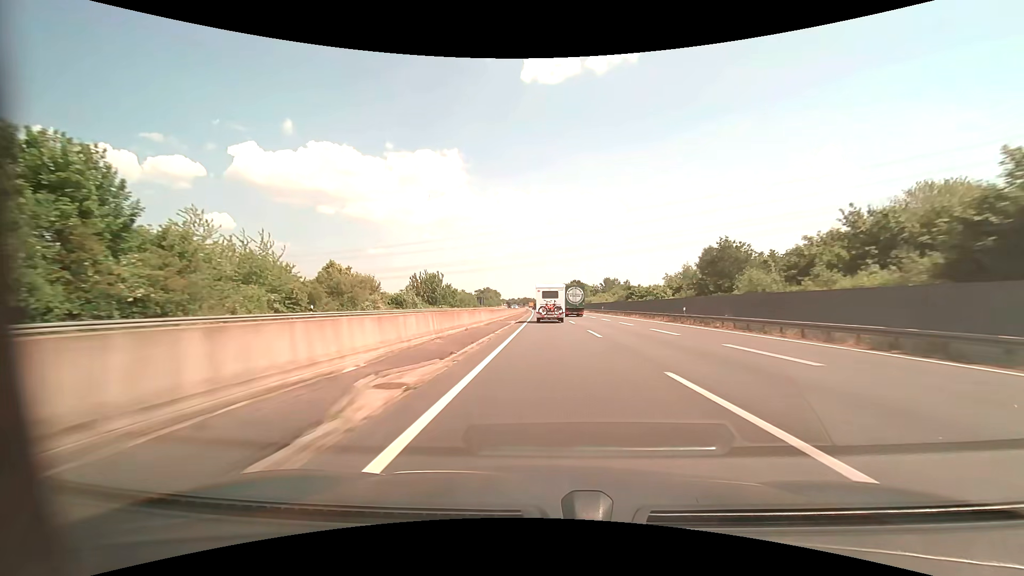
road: motorway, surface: asphalt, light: Day
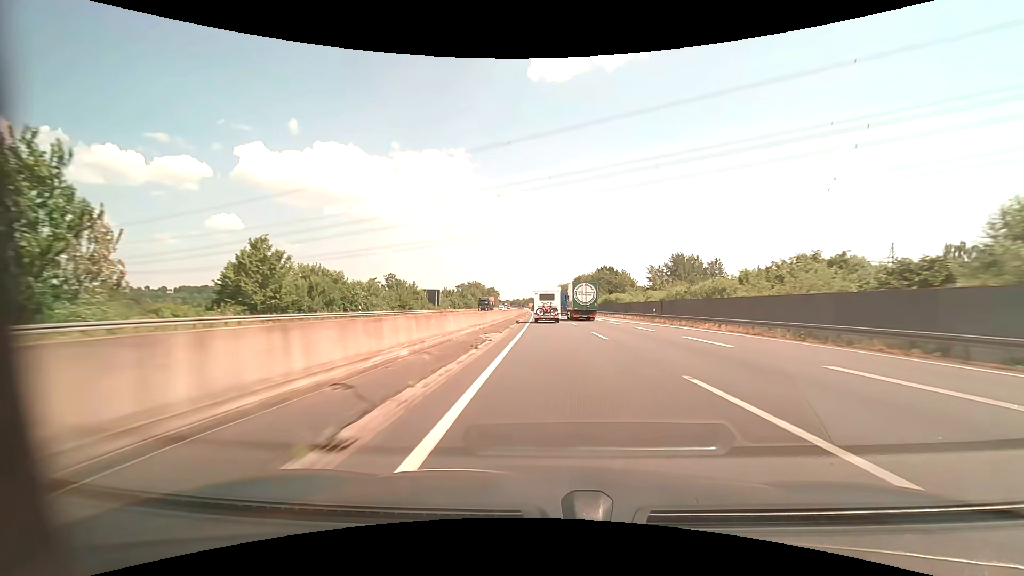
(-0.9, +90.6) m; -1°
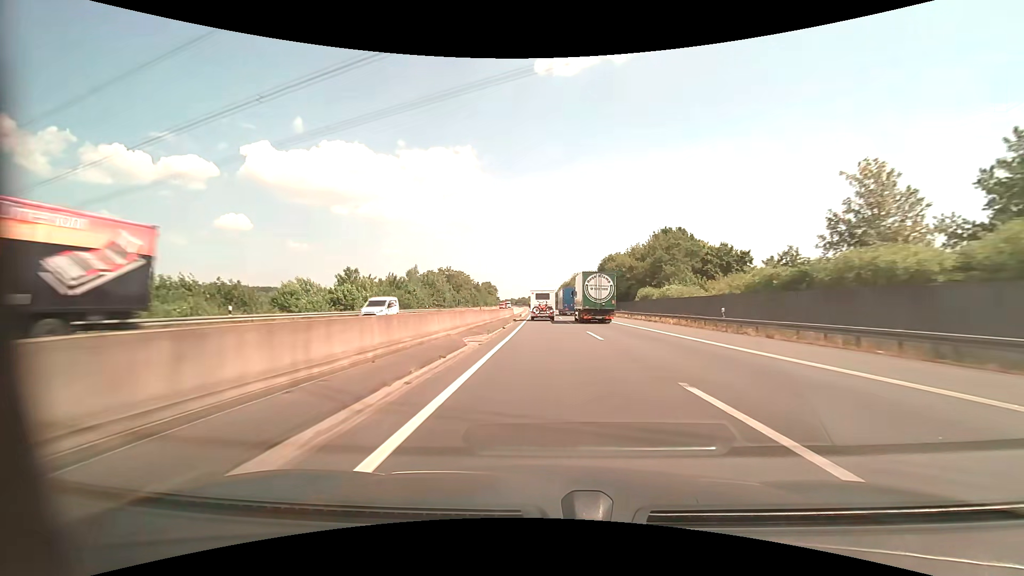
(-0.2, +73.2) m; -1°
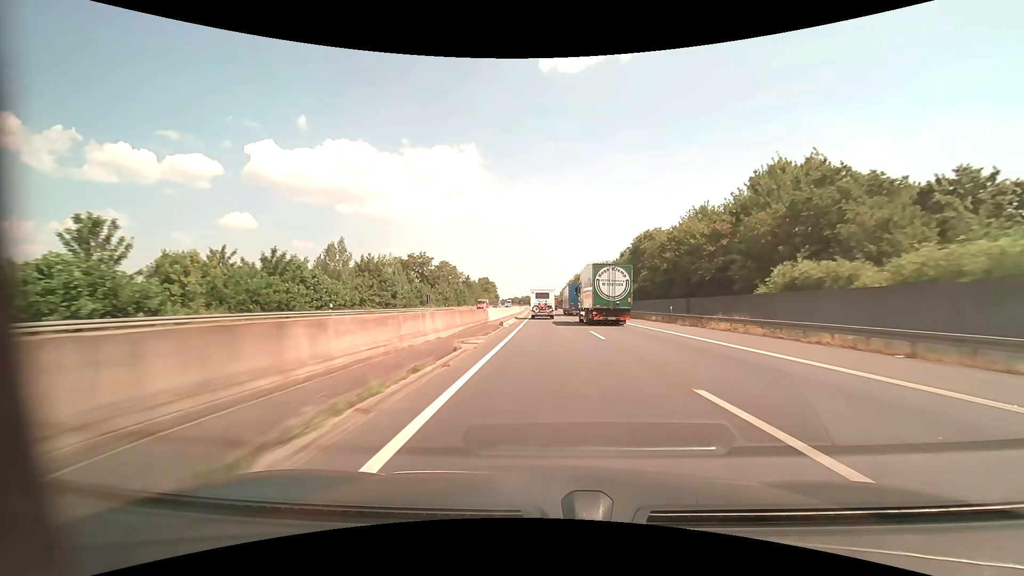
(-0.3, +36.7) m; -1°
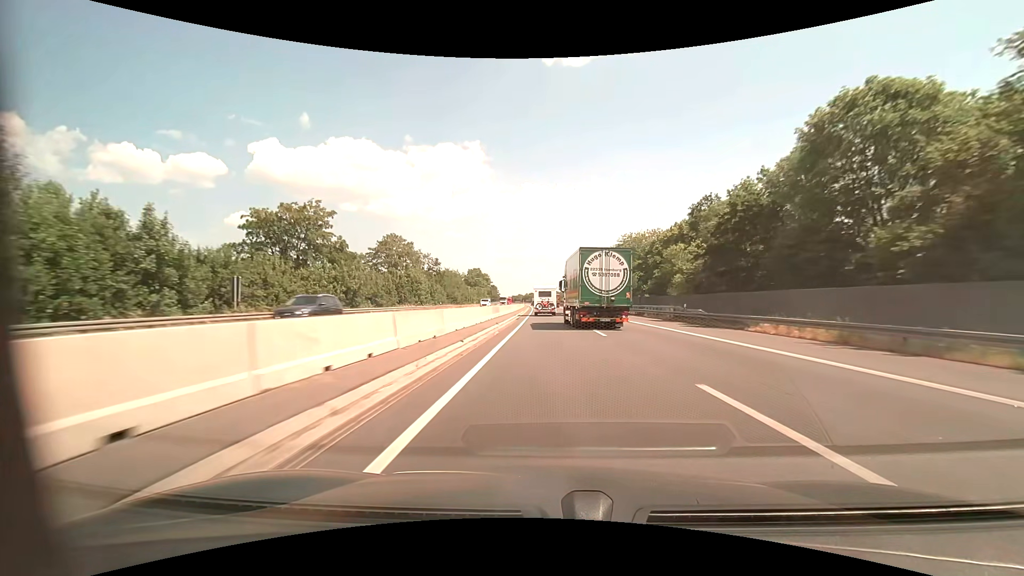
(-0.1, +53.6) m; 0°
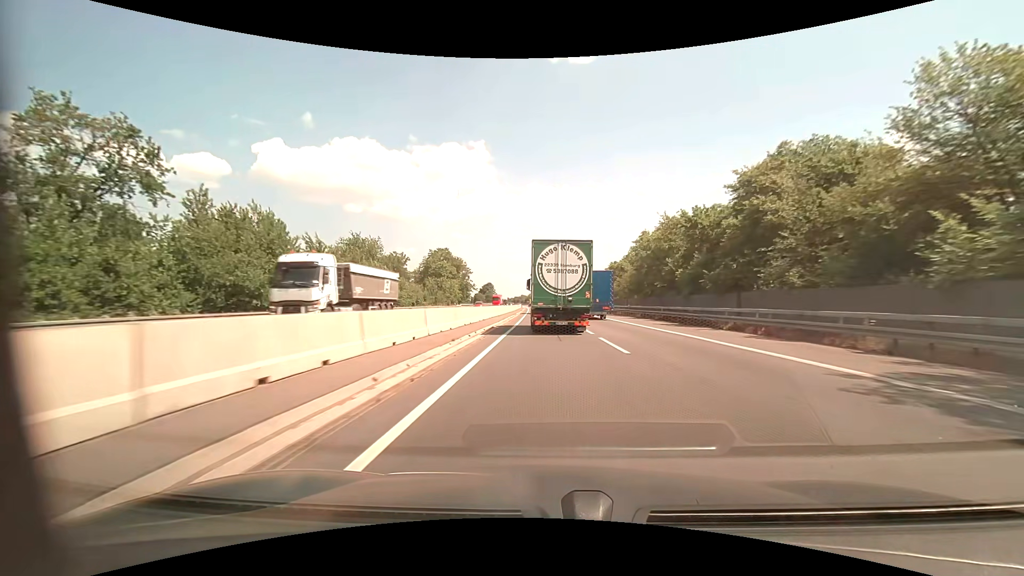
(-0.6, +79.6) m; -1°
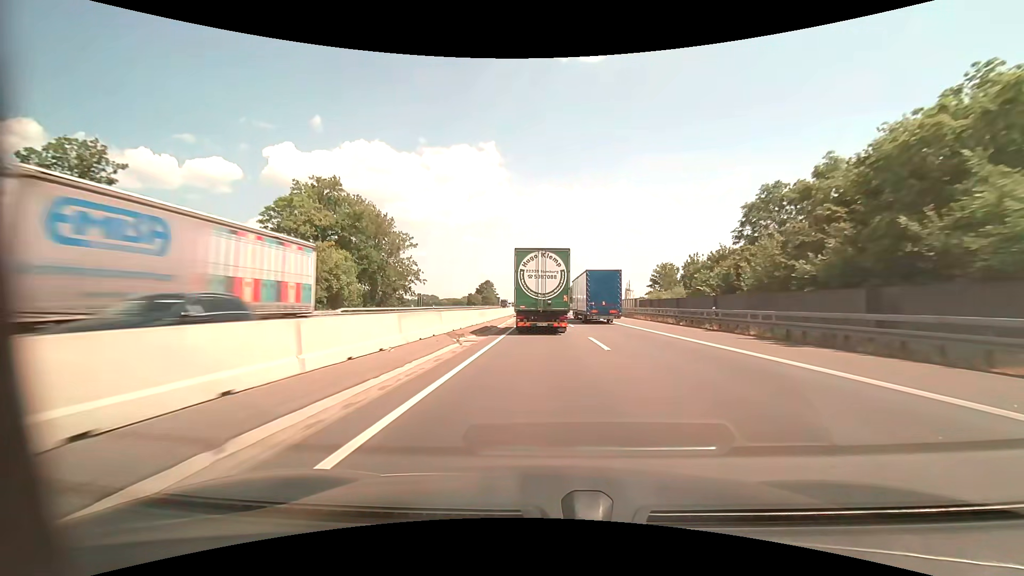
(-0.7, +75.0) m; -1°
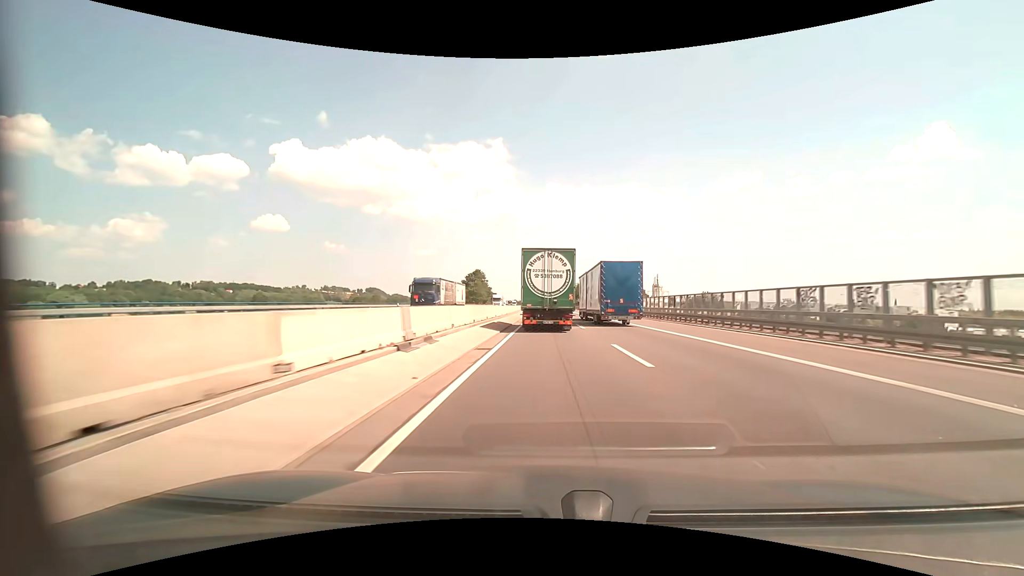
(-1.0, +76.2) m; -1°
(0, +10) (0, +20) (0, +30) (0, +40) (0, +50) (0, +60) (0, +70) (0, +80) (0, +90) (0, +100) m
